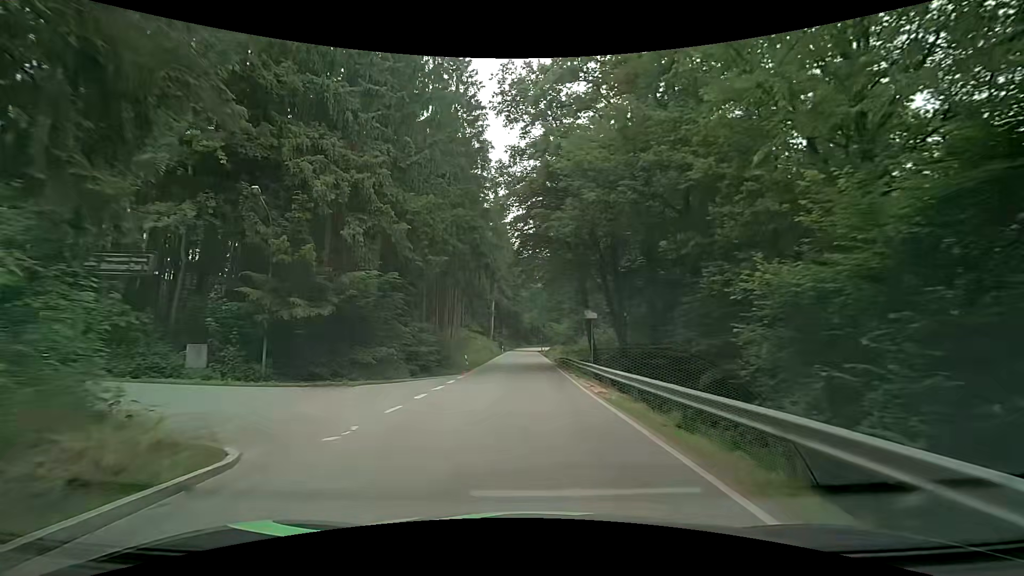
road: secondary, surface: asphalt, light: Day
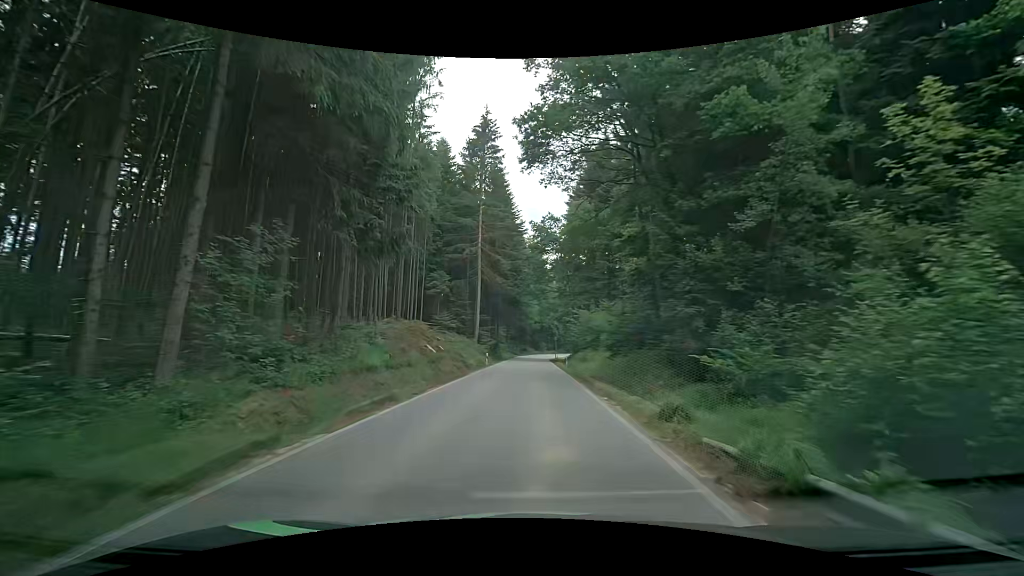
(-0.1, +37.4) m; 0°
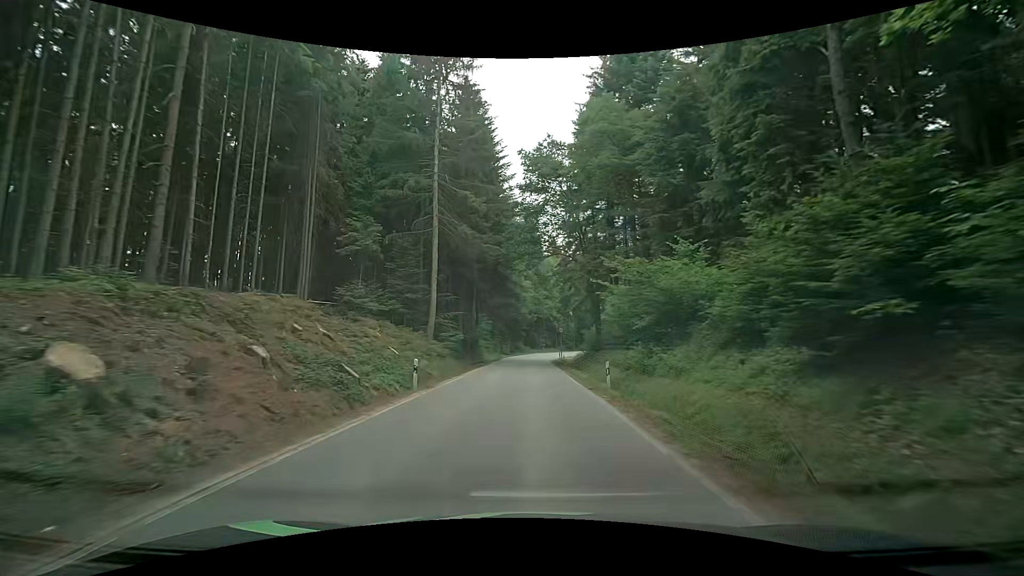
(-0.3, +24.3) m; -1°
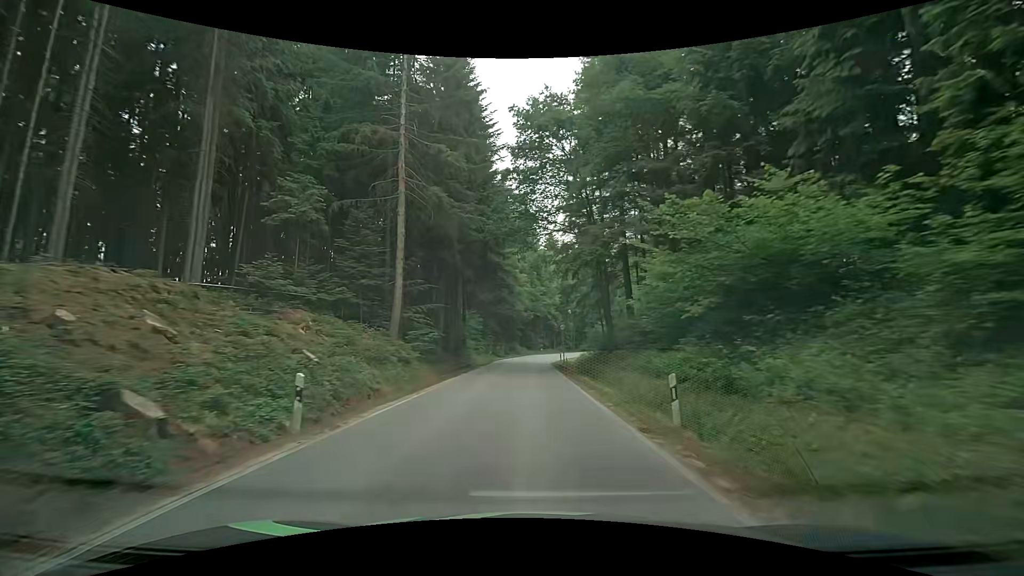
(+0.2, +8.4) m; +2°
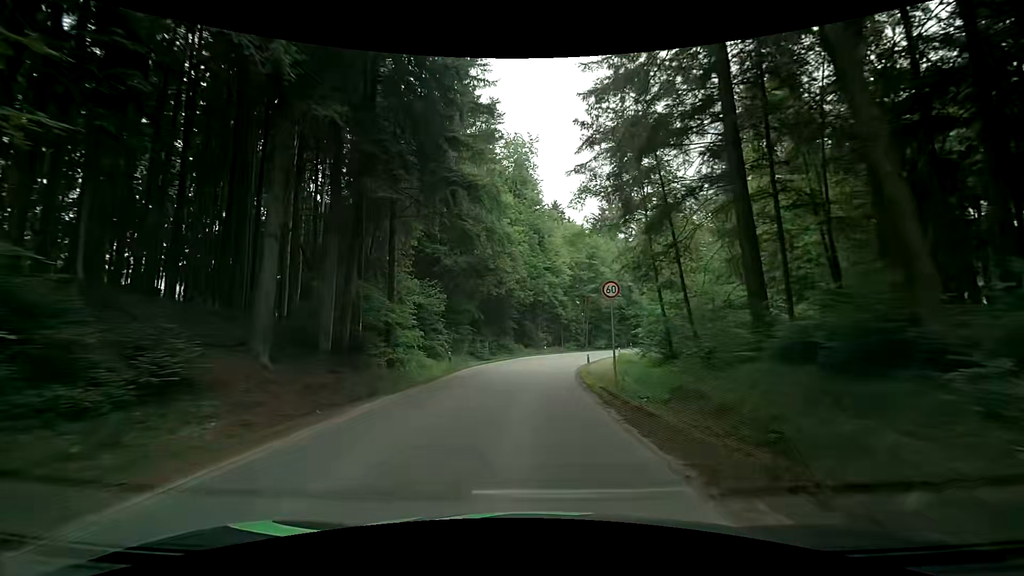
(-0.2, +25.8) m; 0°
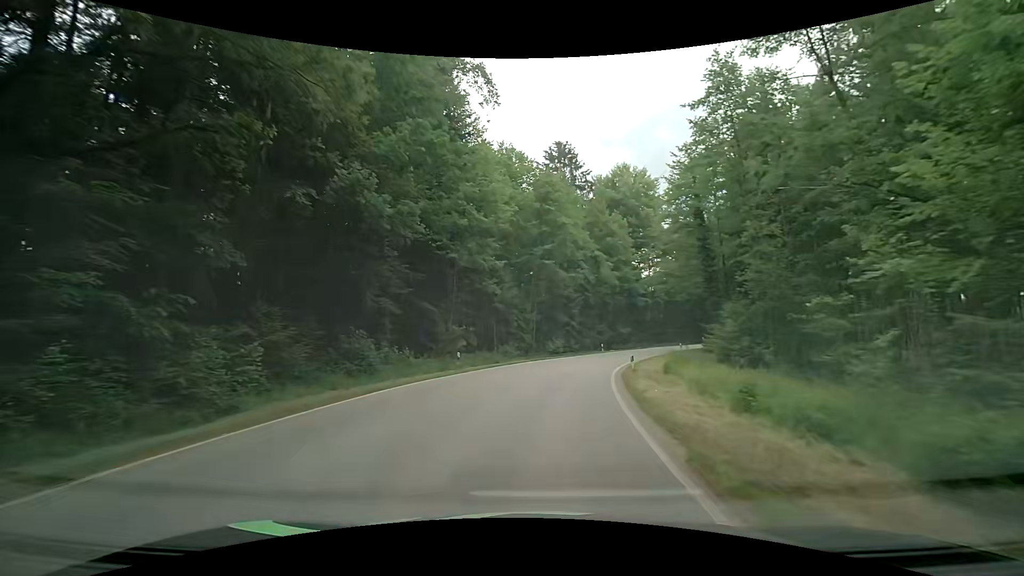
(+1.0, +32.9) m; +8°
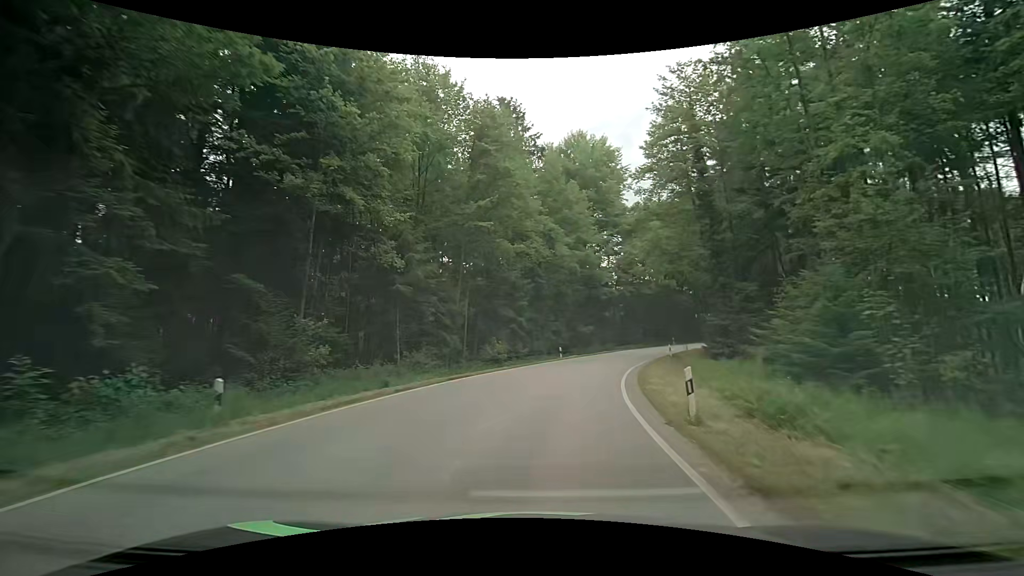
(+0.6, +15.2) m; +6°
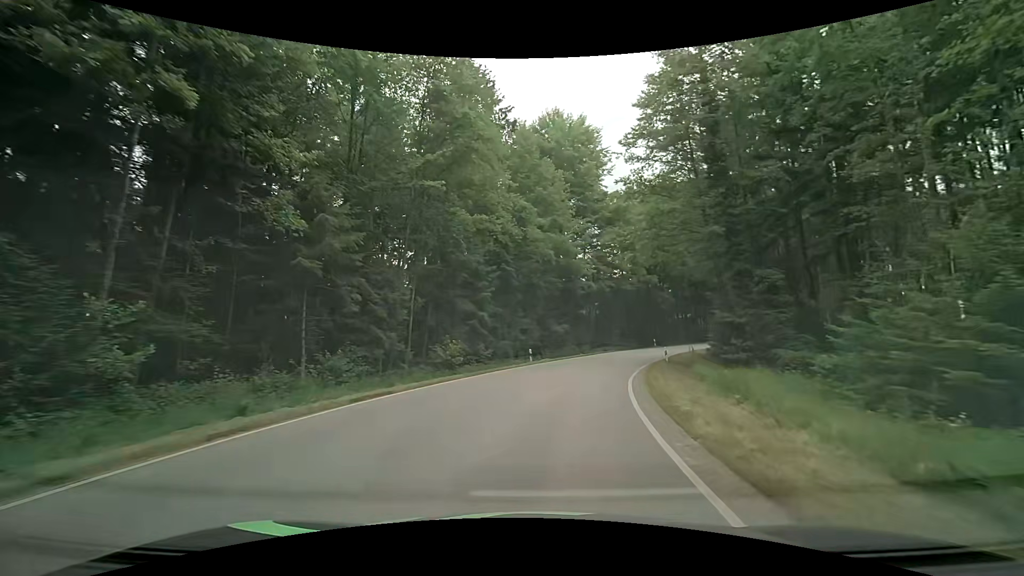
(+0.2, +7.3) m; +2°
(+1, +10) (+2, +20) (+5, +29) (+9, +39) (+13, +48) (+19, +56) (+25, +64) (+32, +71) (+39, +78) (+47, +84) m
